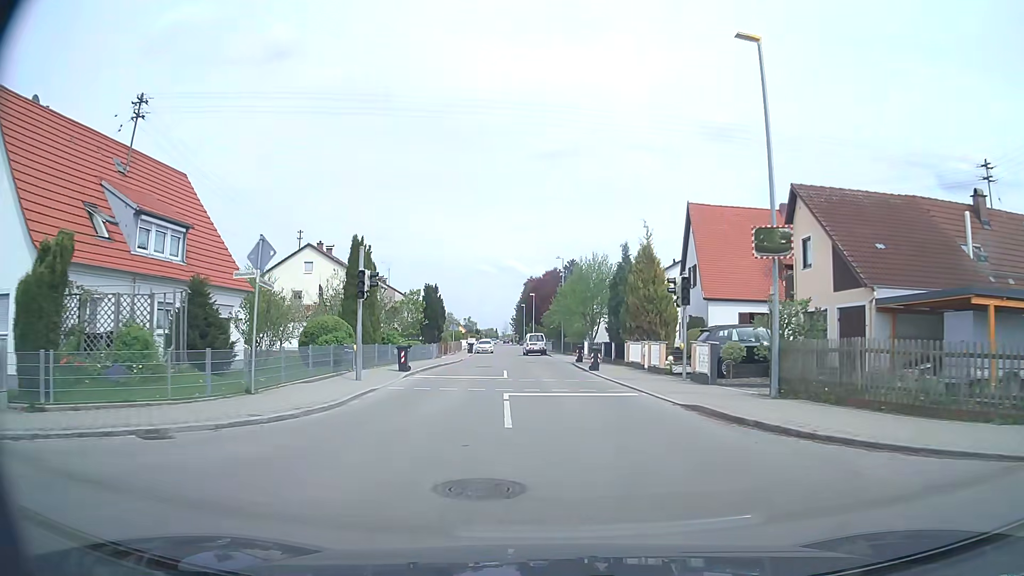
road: unclassified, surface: asphalt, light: Day
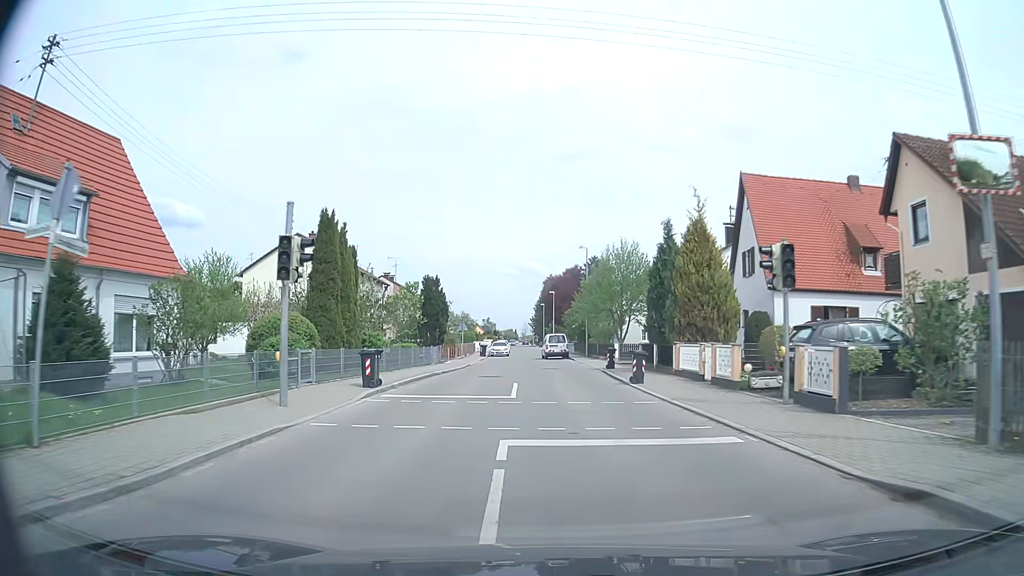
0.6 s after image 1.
(-0.1, +7.2) m; -1°
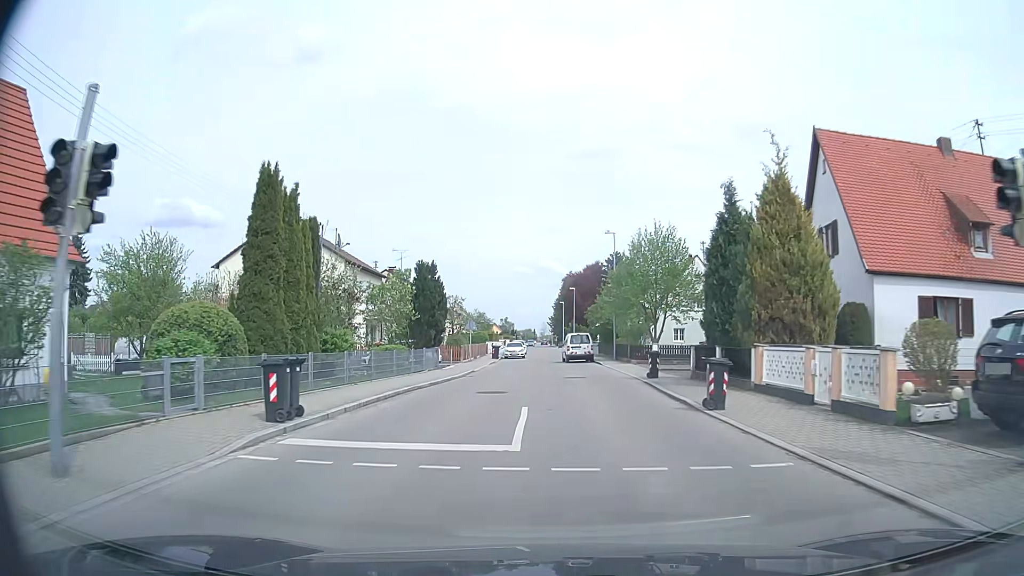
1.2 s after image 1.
(-0.1, +7.1) m; -2°
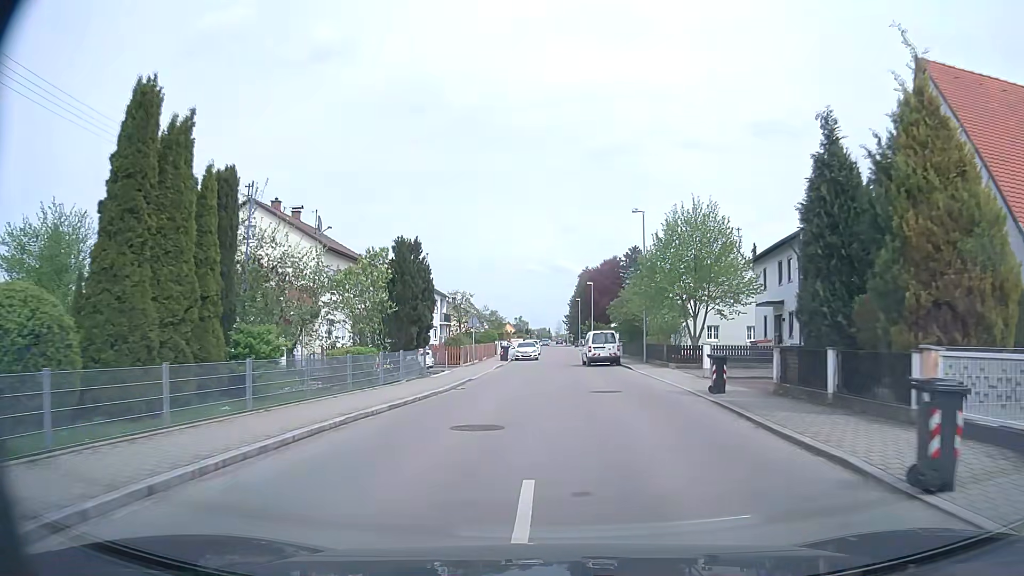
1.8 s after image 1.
(-0.1, +7.1) m; -2°
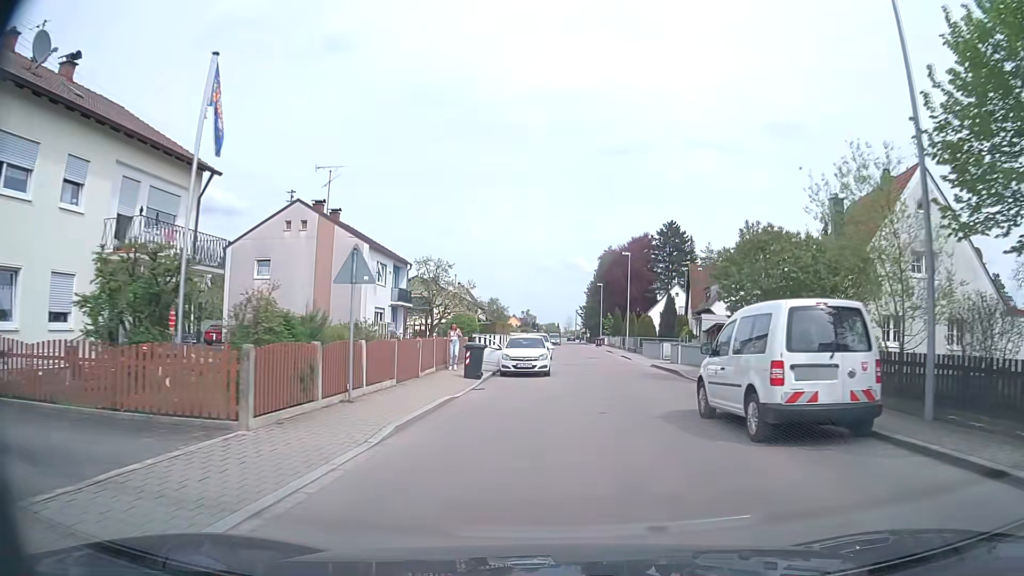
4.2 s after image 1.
(-0.4, +26.5) m; -1°
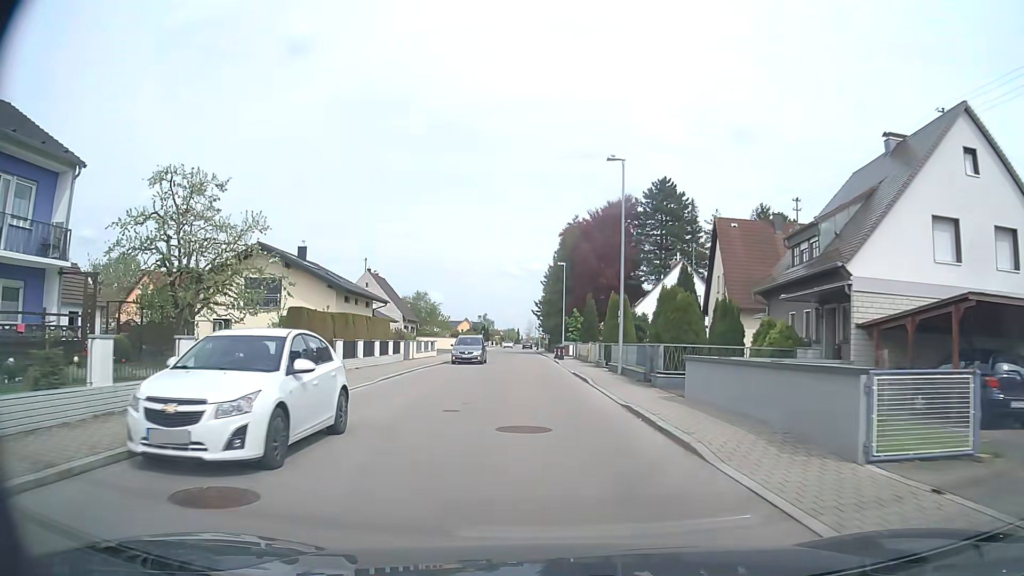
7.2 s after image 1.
(+2.8, +31.7) m; +3°
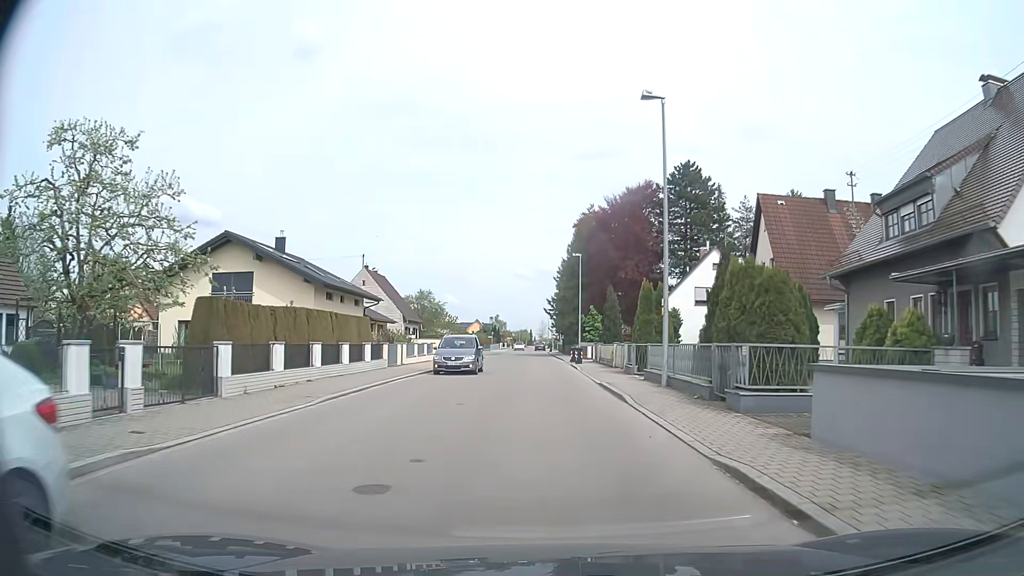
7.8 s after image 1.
(0.0, +6.9) m; -1°
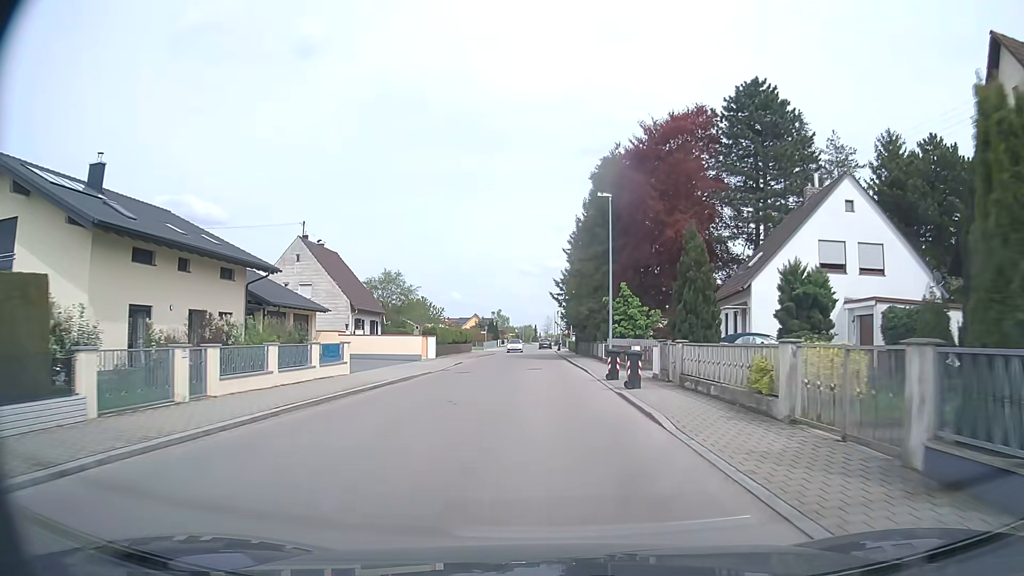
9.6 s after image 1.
(-0.2, +21.7) m; -1°
